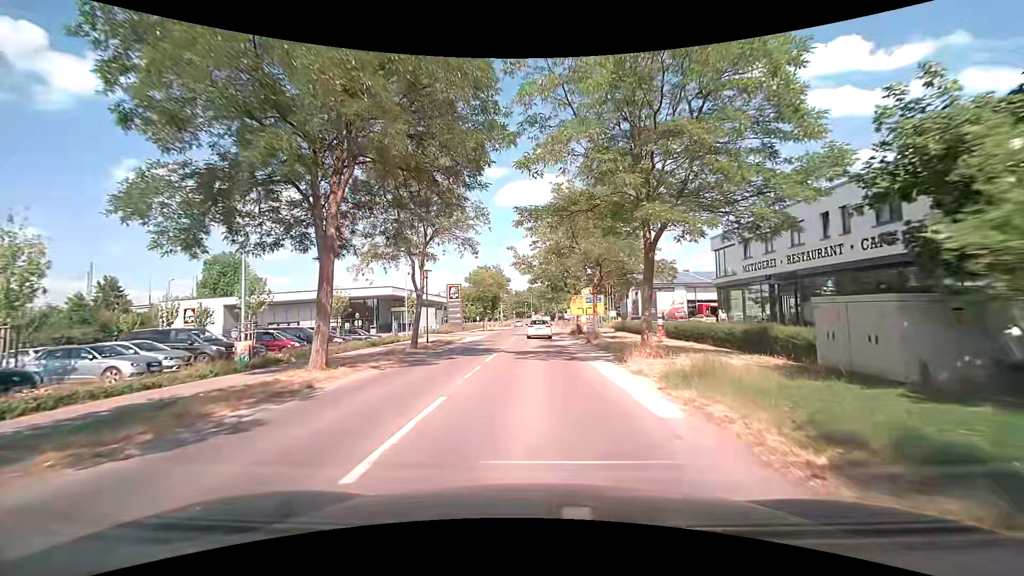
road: tertiary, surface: asphalt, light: Day
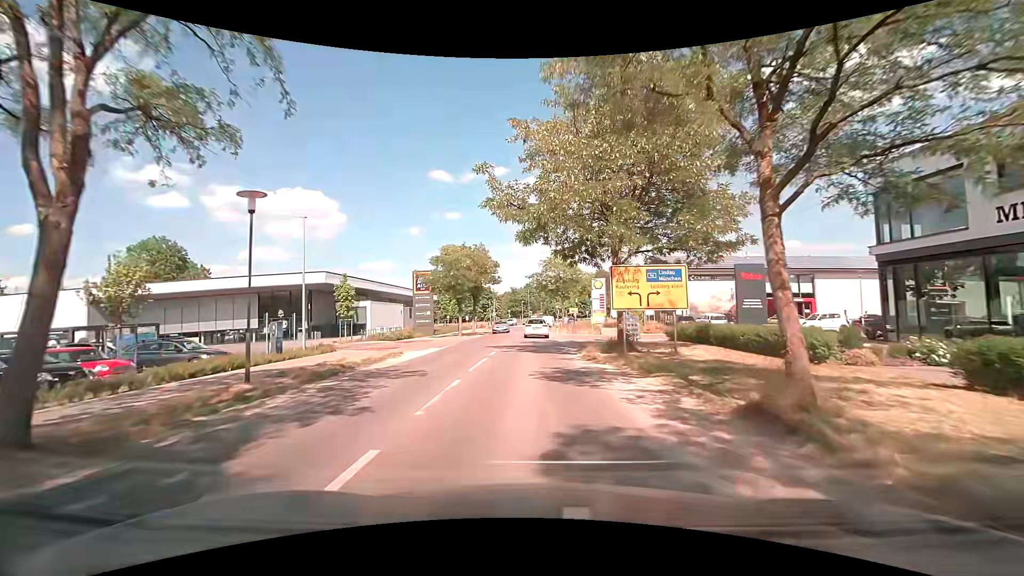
(+0.4, +21.1) m; +1°
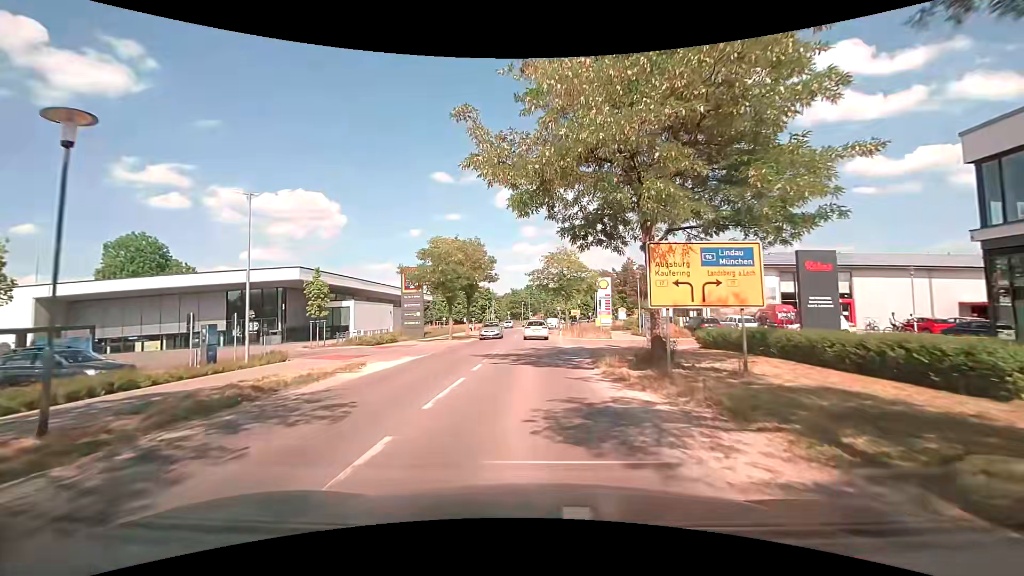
(0.0, +5.4) m; 0°
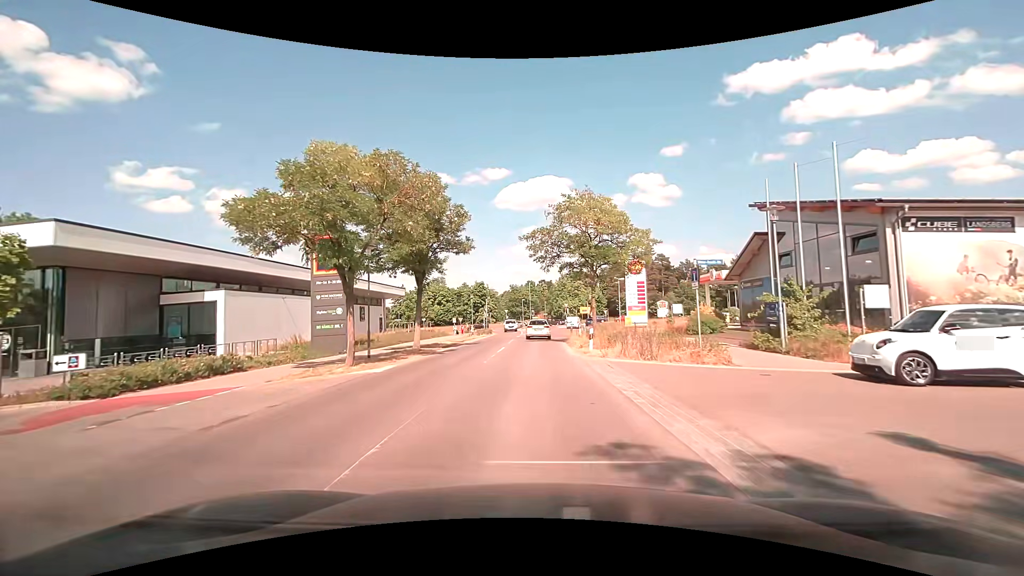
(0.0, +22.0) m; 0°
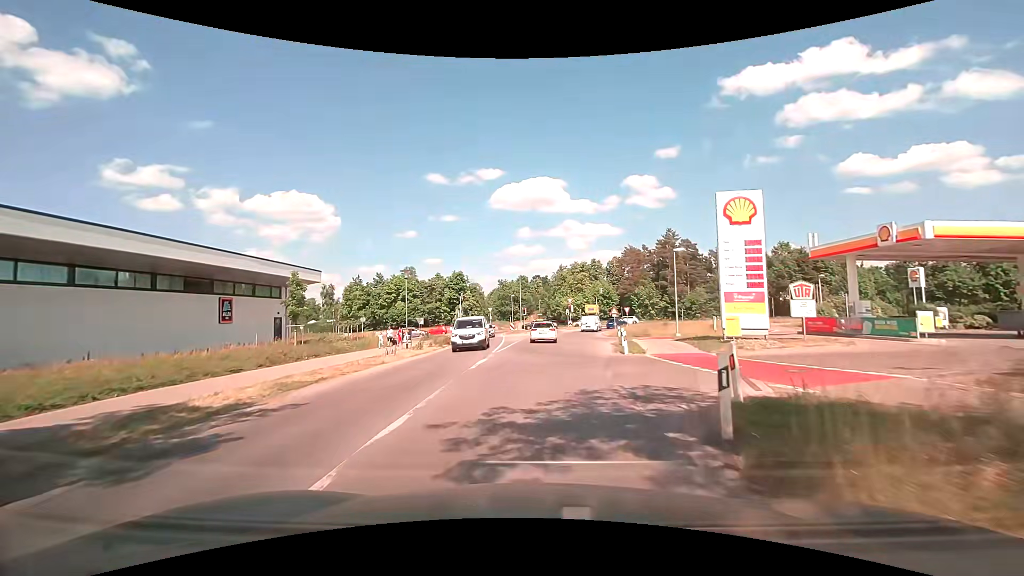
(0.0, +27.7) m; 0°
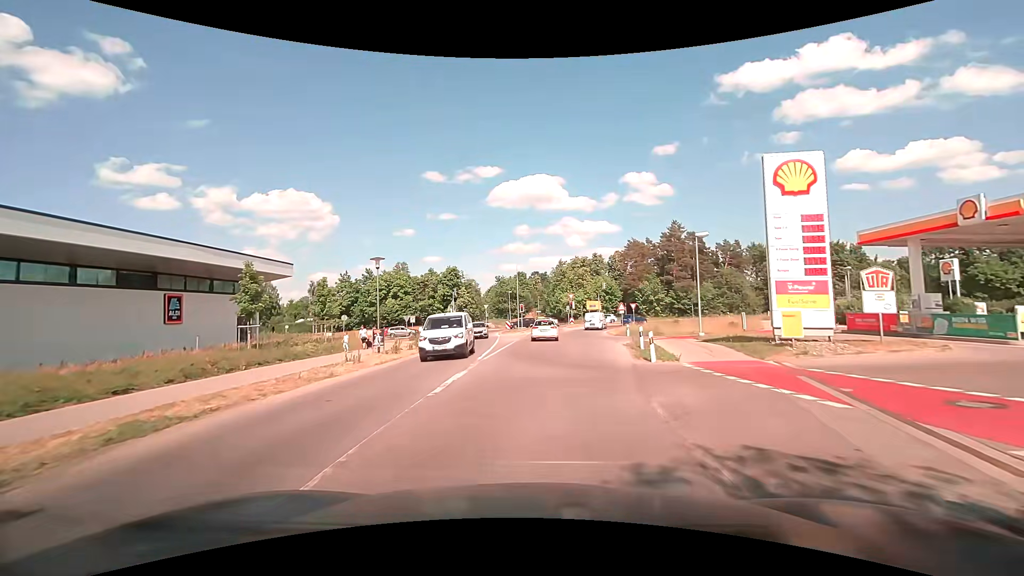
(+0.1, +5.3) m; +1°
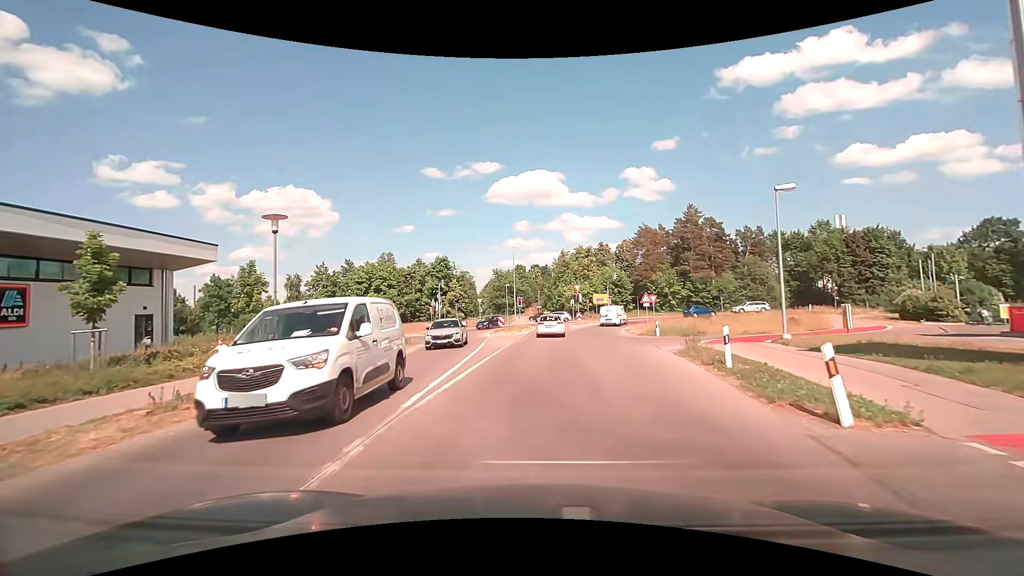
(0.0, +10.1) m; 0°
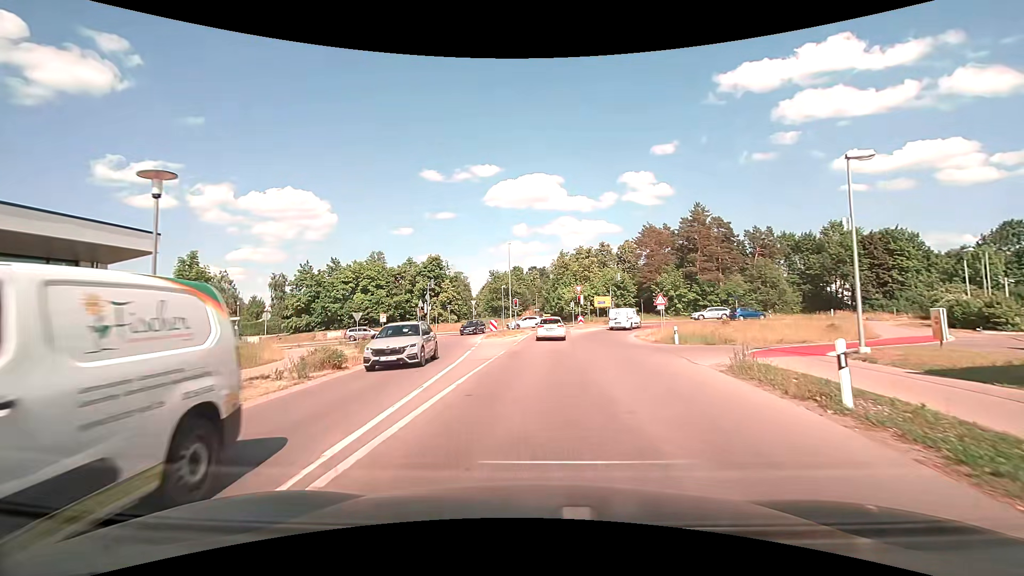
(0.0, +4.8) m; 0°
